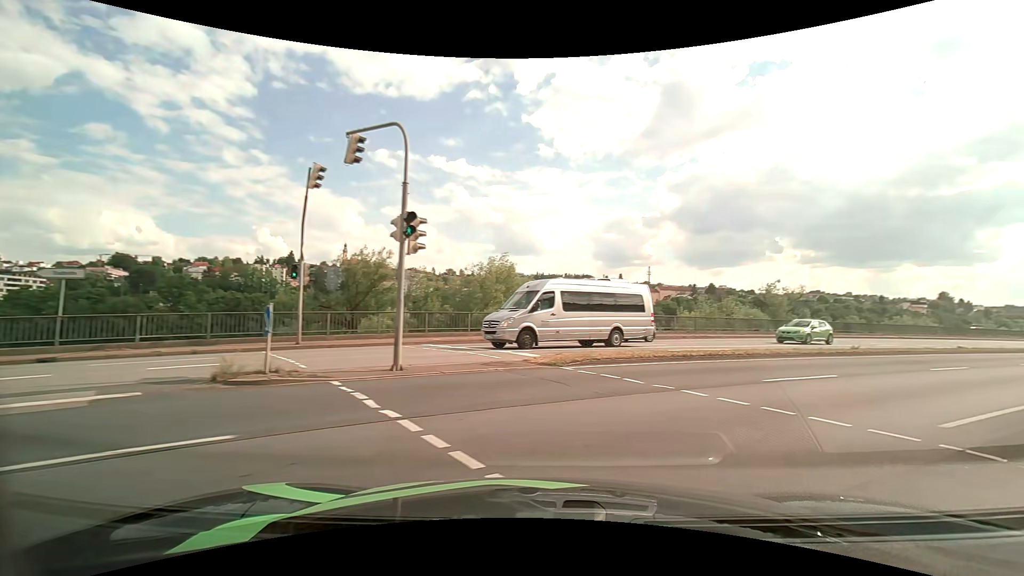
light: Day
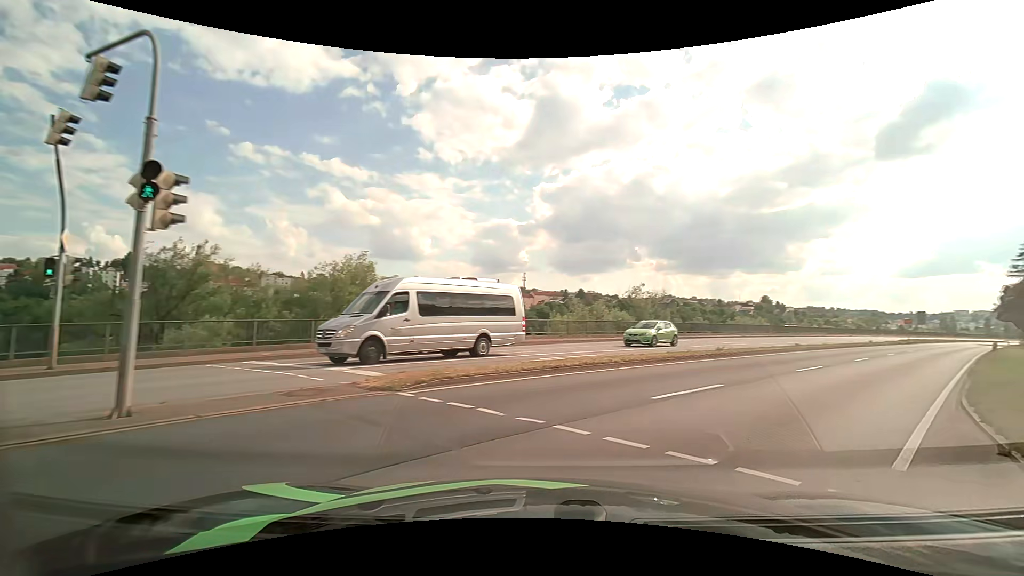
(+0.5, +3.2) m; +16°
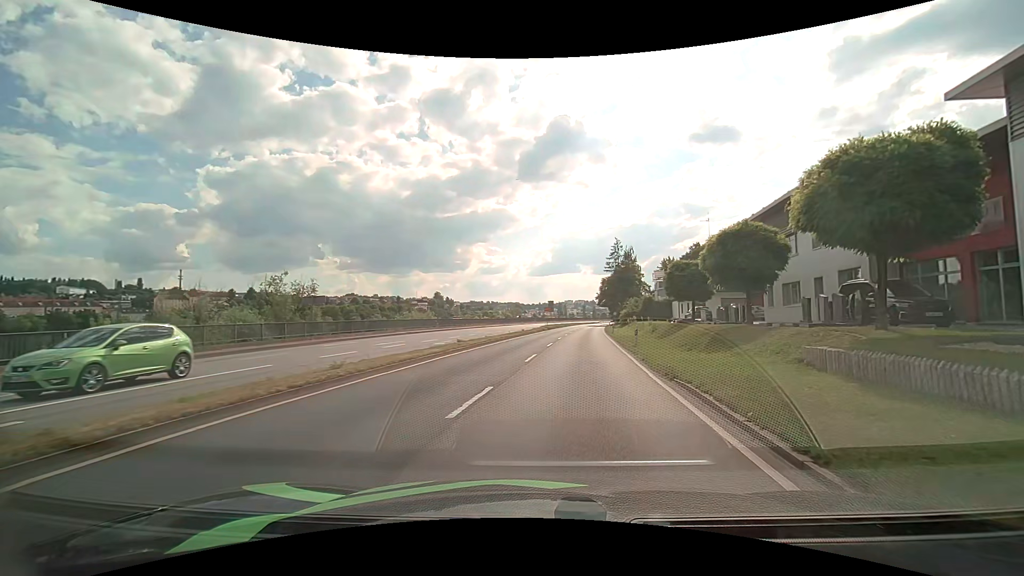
(+3.9, +10.0) m; +36°
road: primary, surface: asphalt
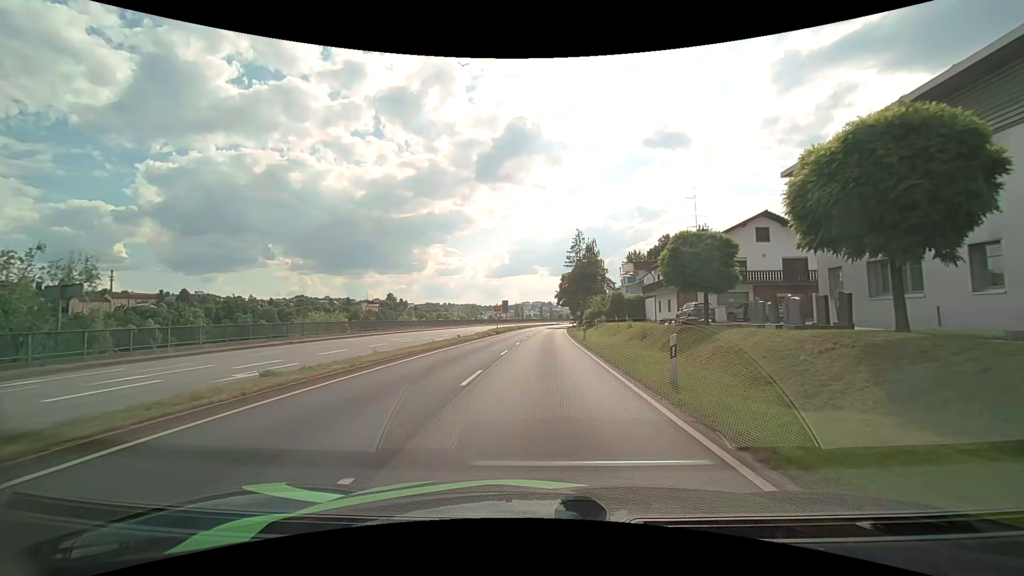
(+1.0, +14.9) m; +5°
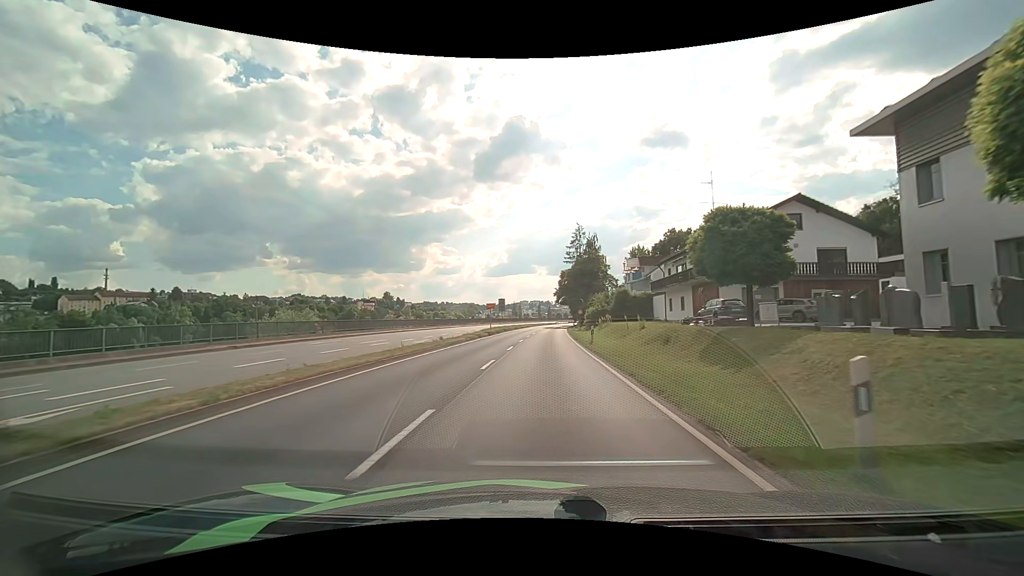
(0.0, +6.0) m; 0°
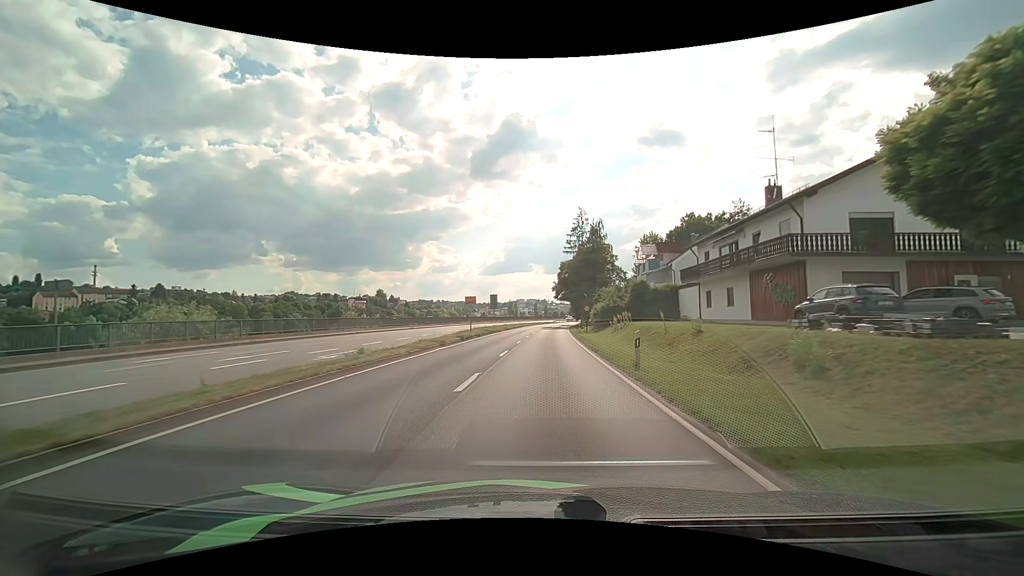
(0.0, +13.5) m; 0°
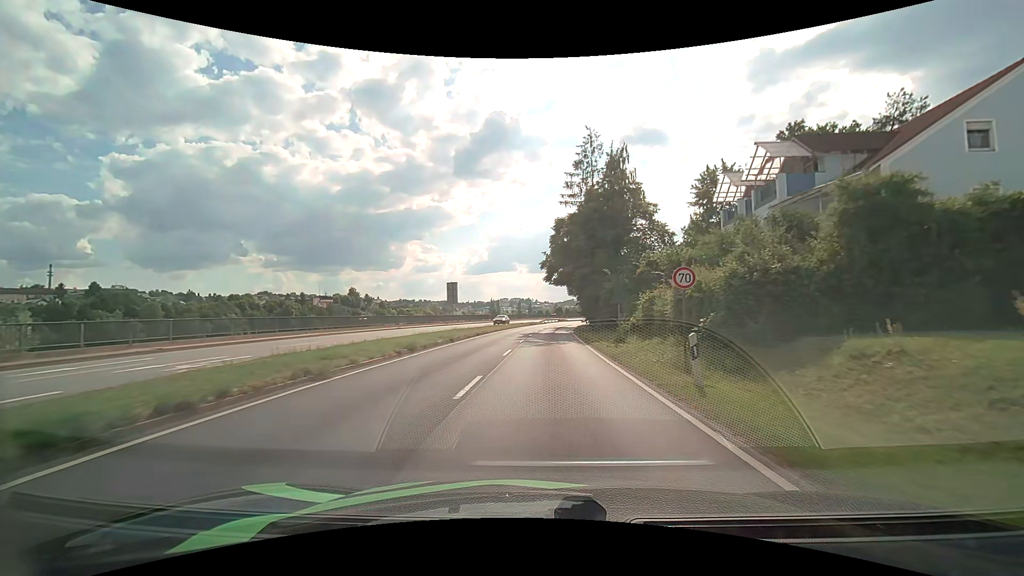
(+0.7, +37.6) m; +2°
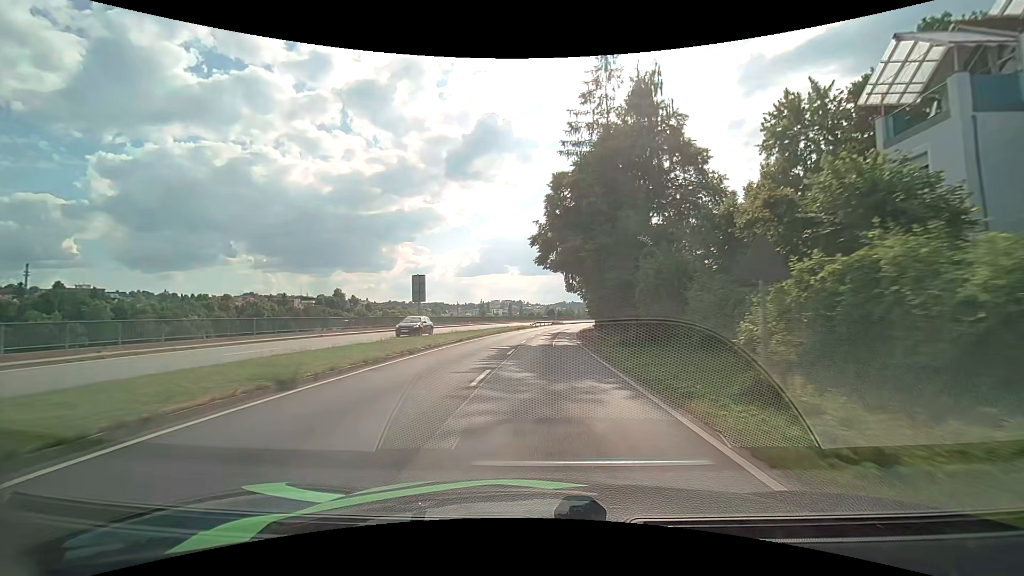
(+0.2, +16.5) m; +1°
(0, +10) (0, +20) (0, +30) (+1, +40) (+2, +50) (+3, +60) (+4, +70) (+5, +80) (+7, +90) (+9, +99) m
